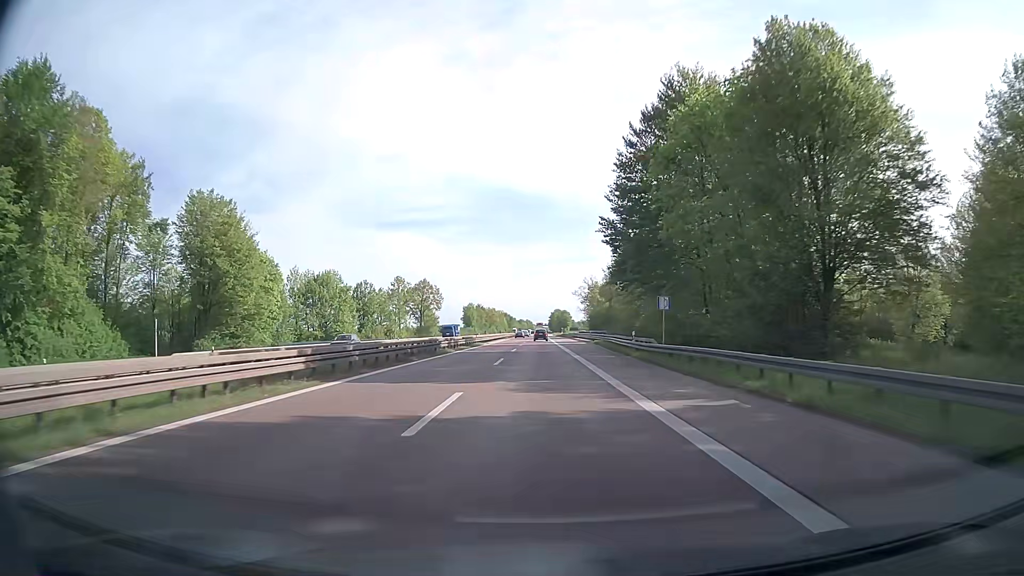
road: trunk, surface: asphalt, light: Day
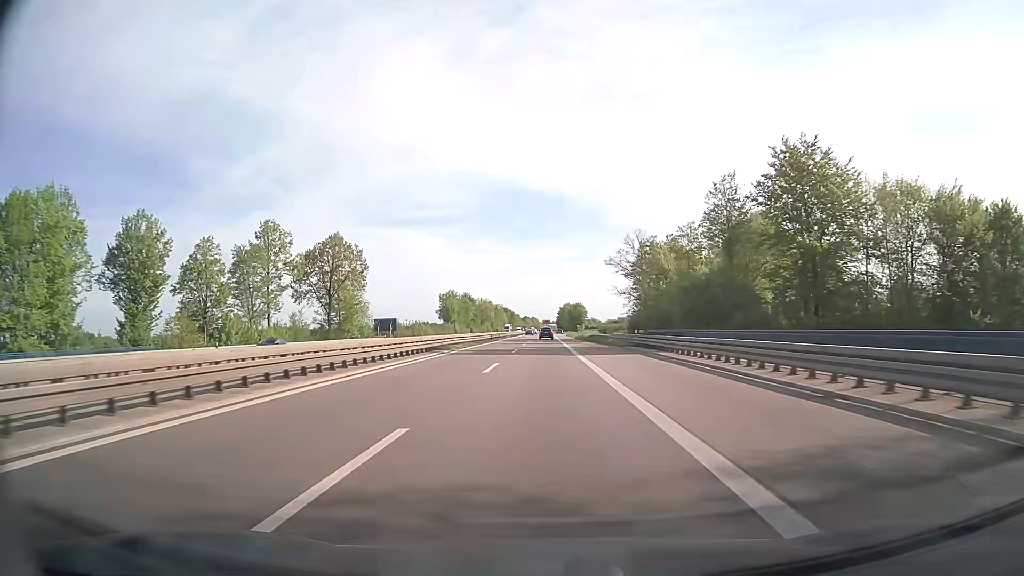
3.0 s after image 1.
(-0.4, +77.7) m; 0°
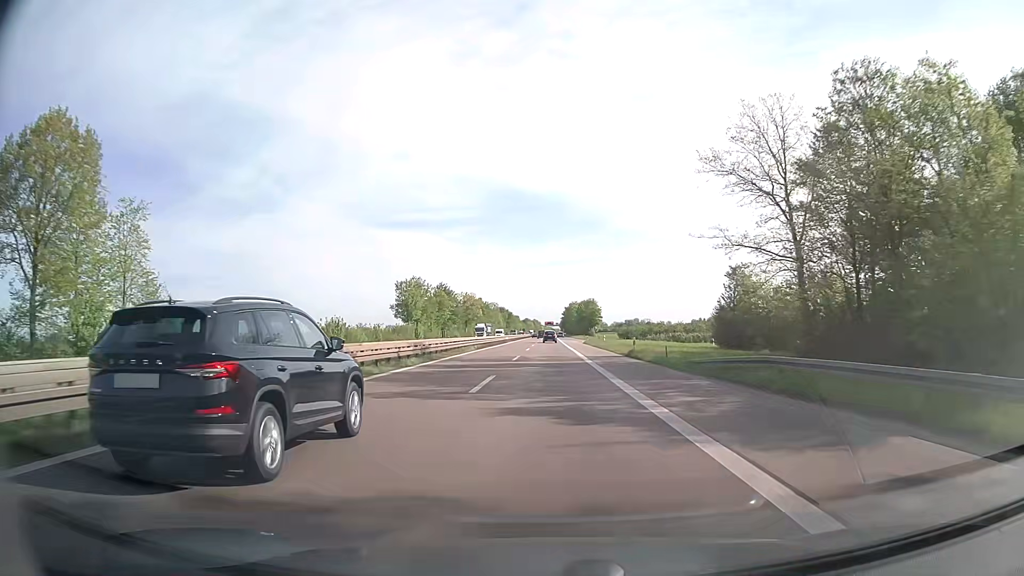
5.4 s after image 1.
(-0.1, +60.2) m; 0°
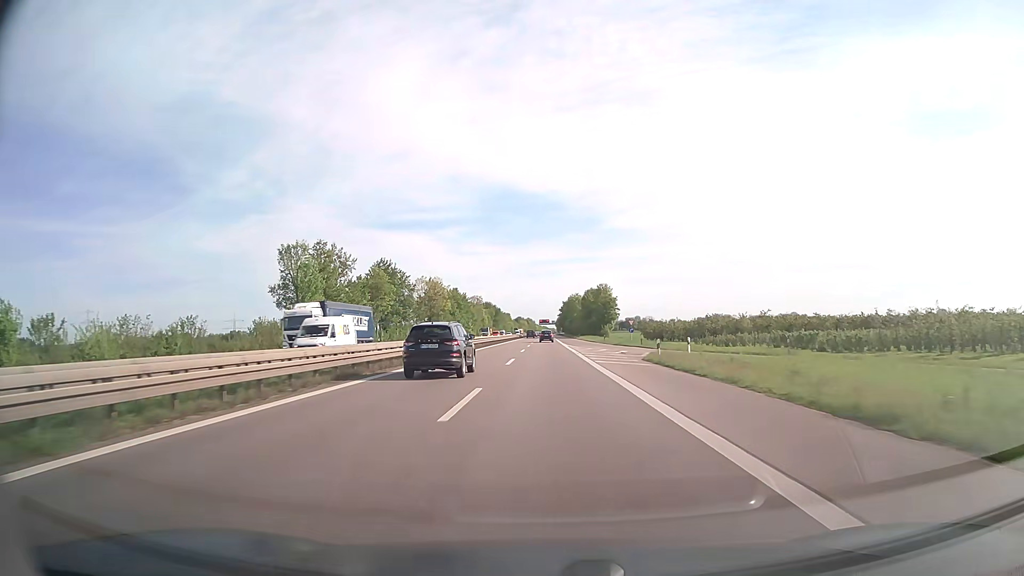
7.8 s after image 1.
(+0.3, +59.1) m; +1°
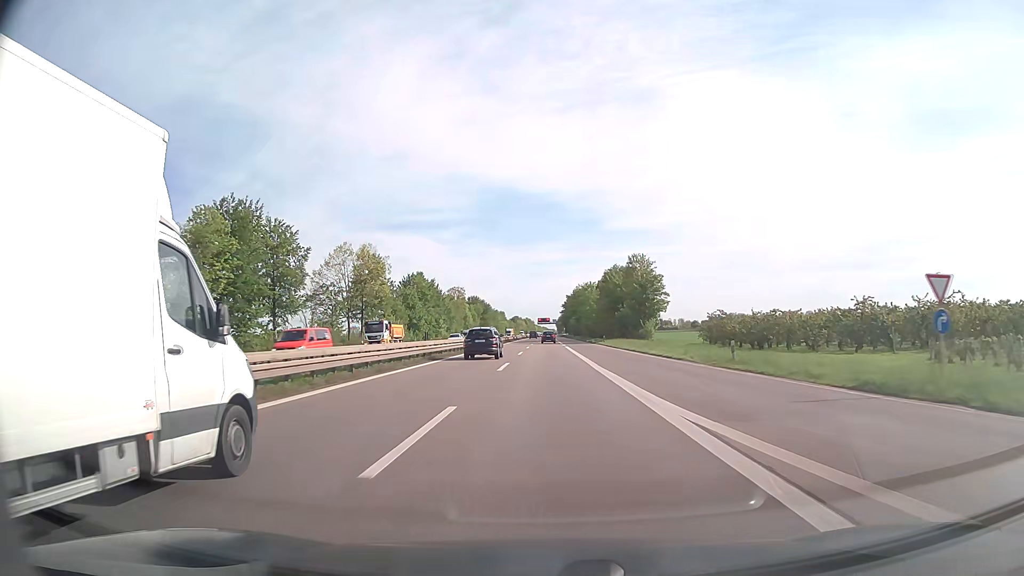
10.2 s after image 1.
(0.0, +58.3) m; 0°
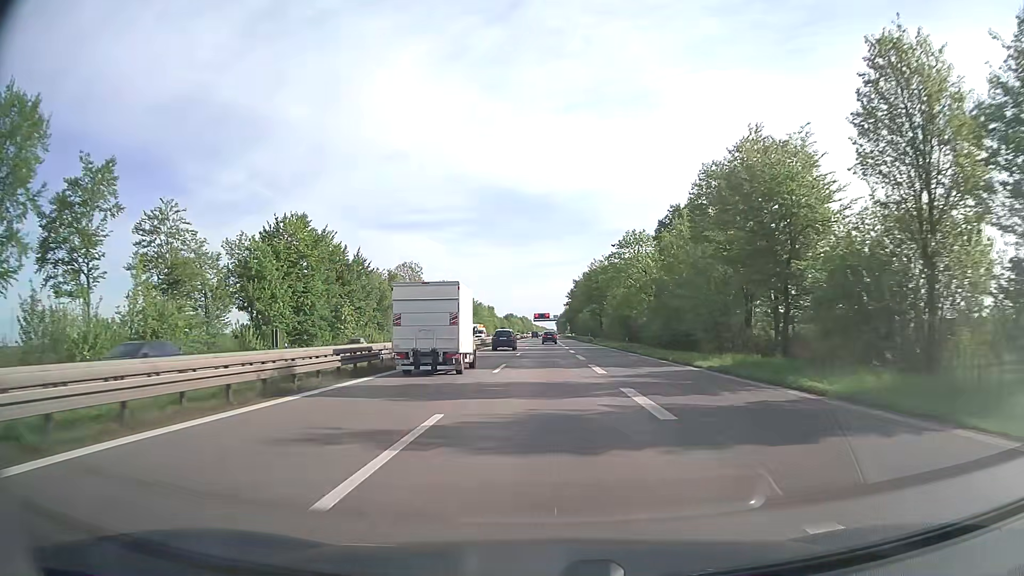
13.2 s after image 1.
(+0.1, +73.6) m; 0°
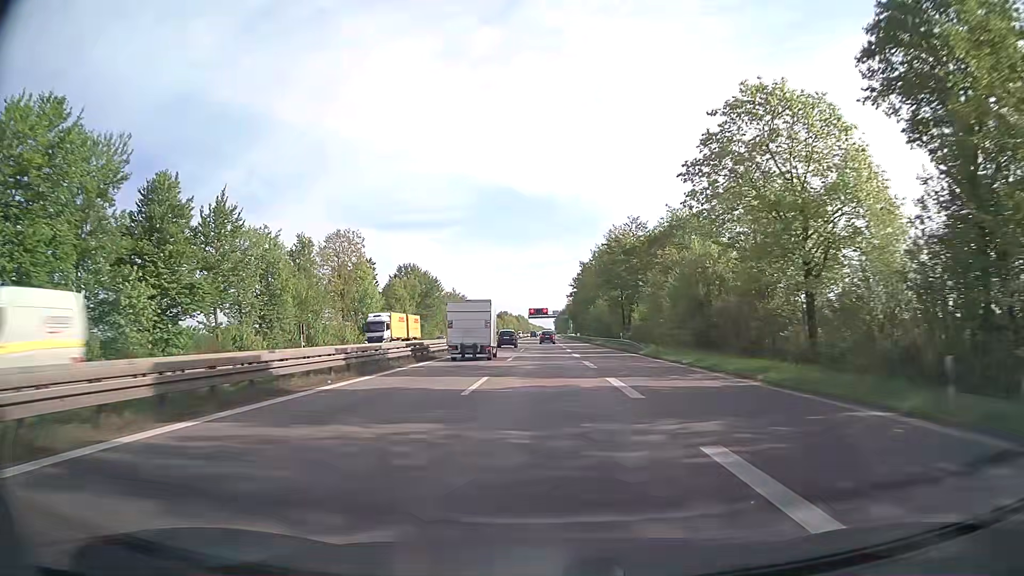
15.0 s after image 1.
(+0.1, +44.8) m; 0°
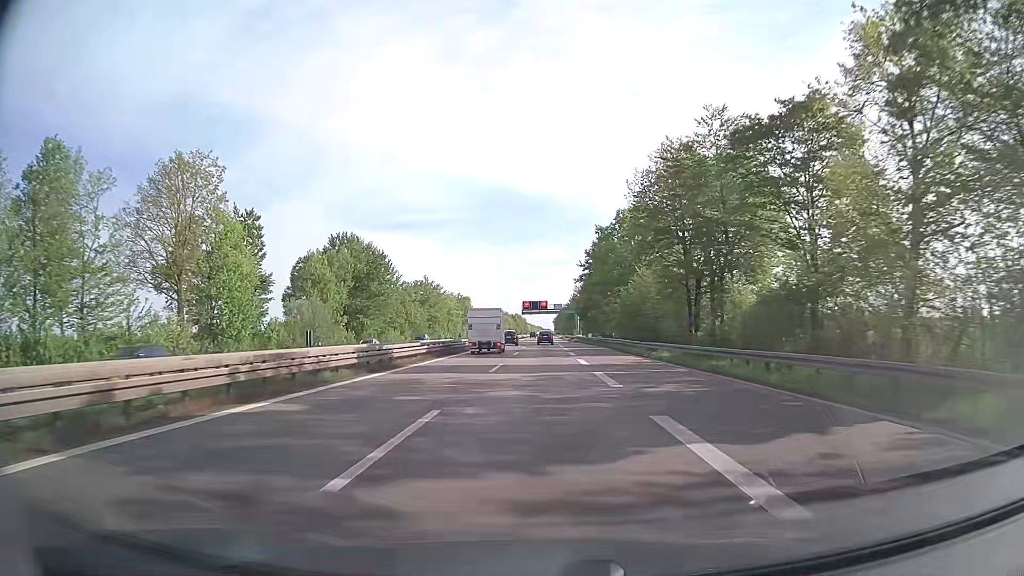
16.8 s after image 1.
(0.0, +45.2) m; 0°
(0, +10) (0, +20) (0, +30) (0, +40) (0, +50) (0, +60) (0, +70) (0, +80) (0, +90) (0, +100) m
